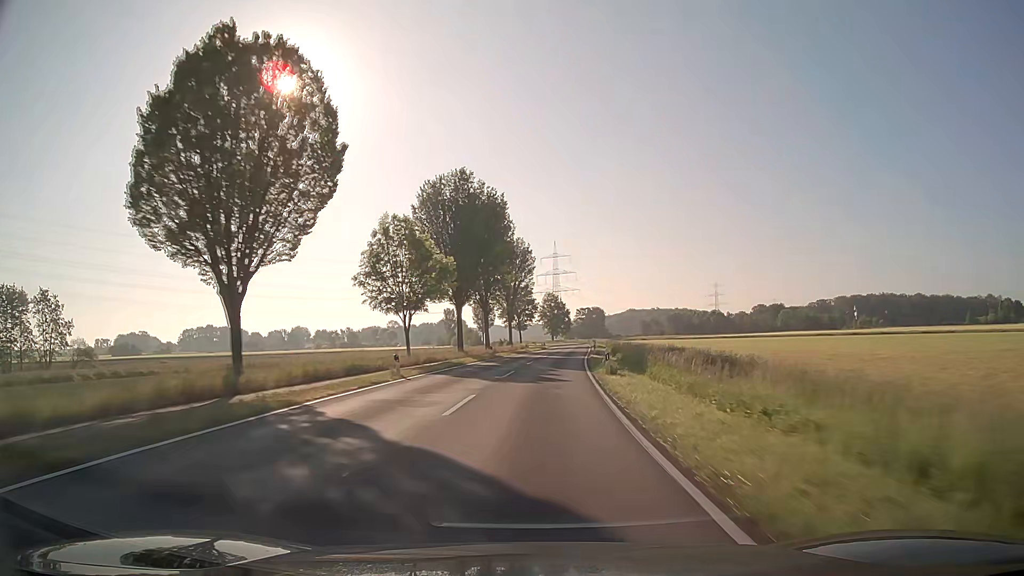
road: secondary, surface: asphalt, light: Day
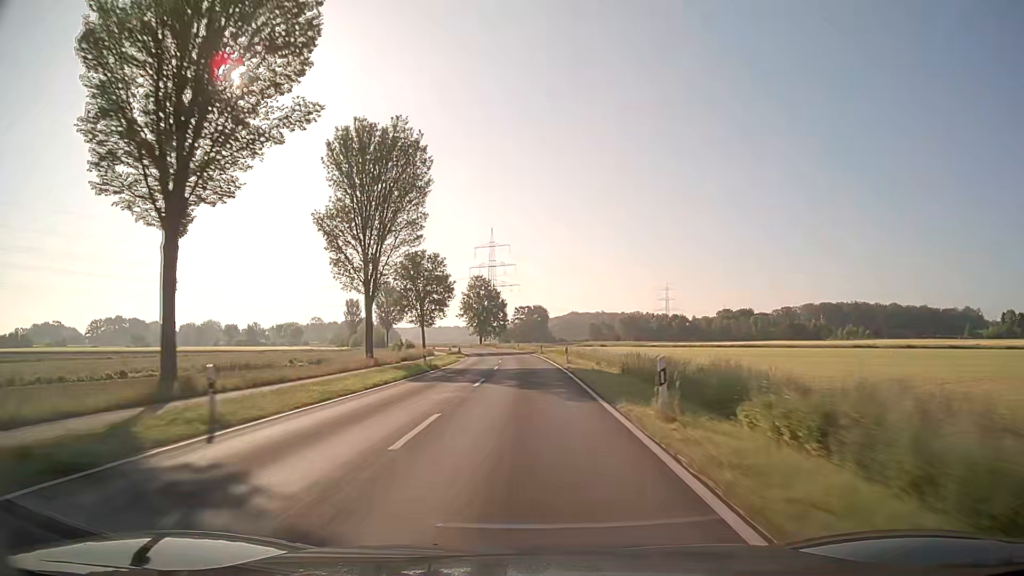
(+4.2, +63.0) m; +6°
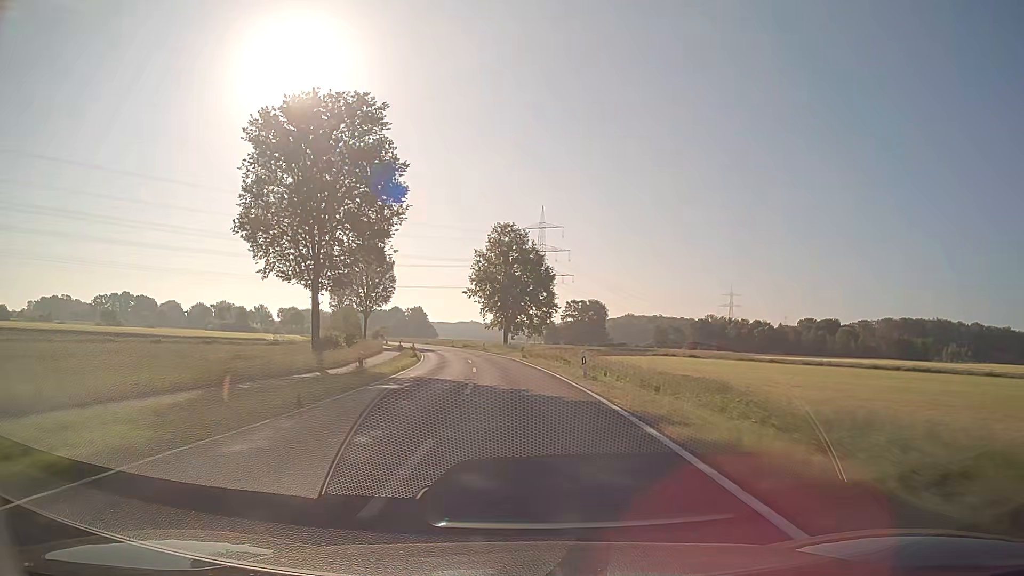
(-1.2, +63.2) m; -4°
(0, +10) (0, +20) (-1, +30) (-2, +40) (-3, +50) (-5, +60) (-7, +70) (-9, +79) (-11, +89) (-14, +99) m
